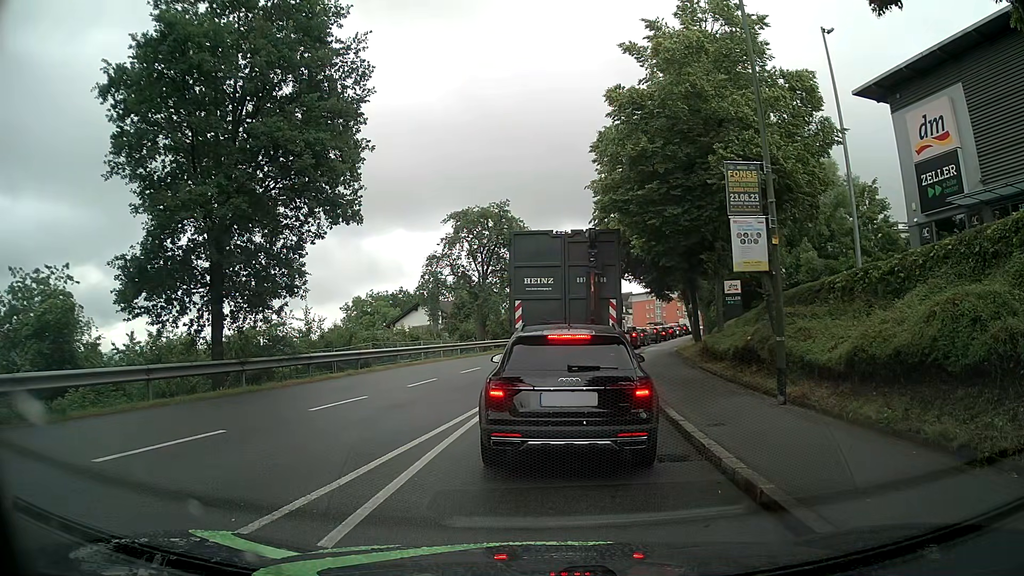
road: tertiary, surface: asphalt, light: Day
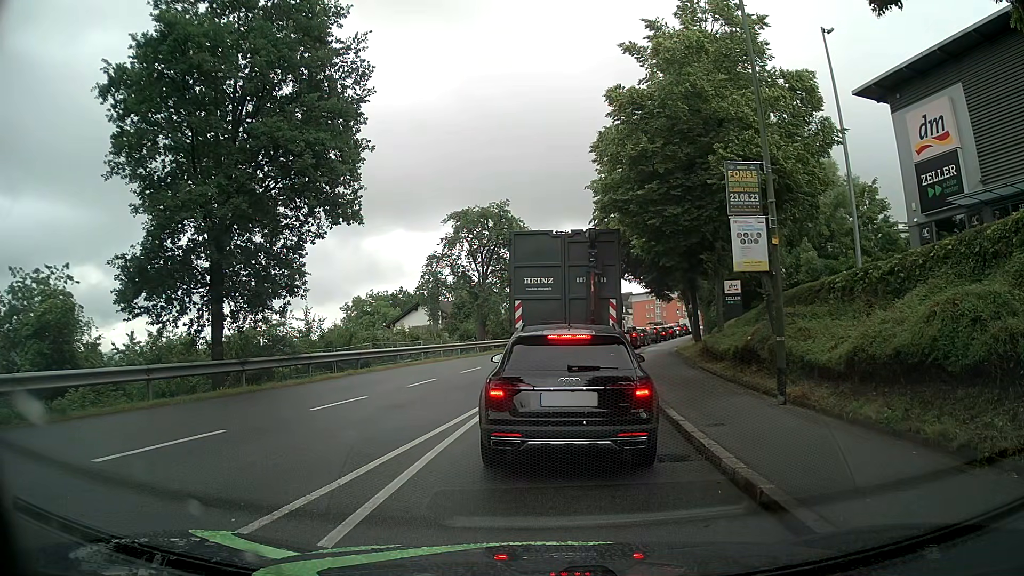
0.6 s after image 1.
(0.0, 0.0) m; 0°
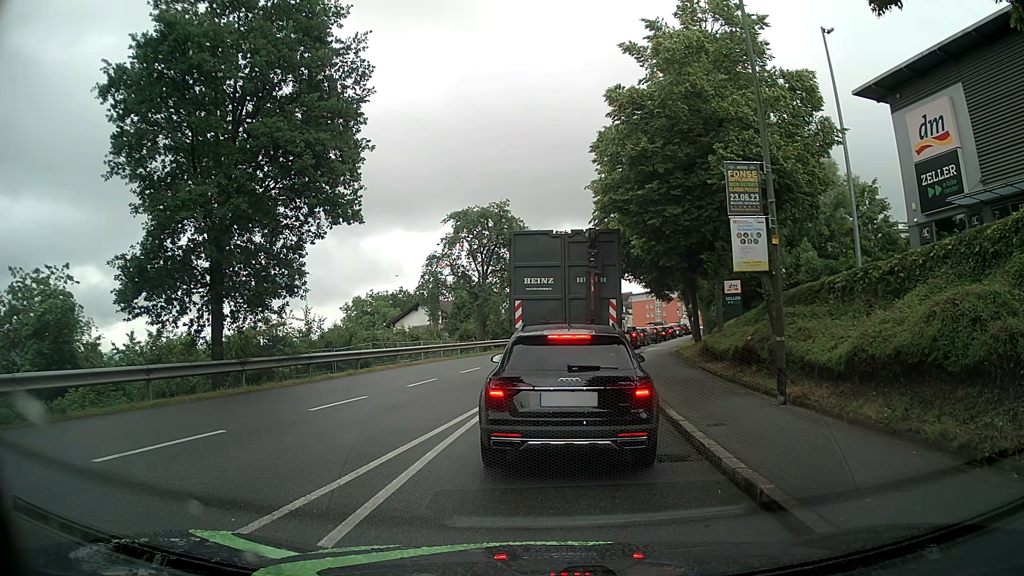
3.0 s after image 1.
(0.0, 0.0) m; 0°
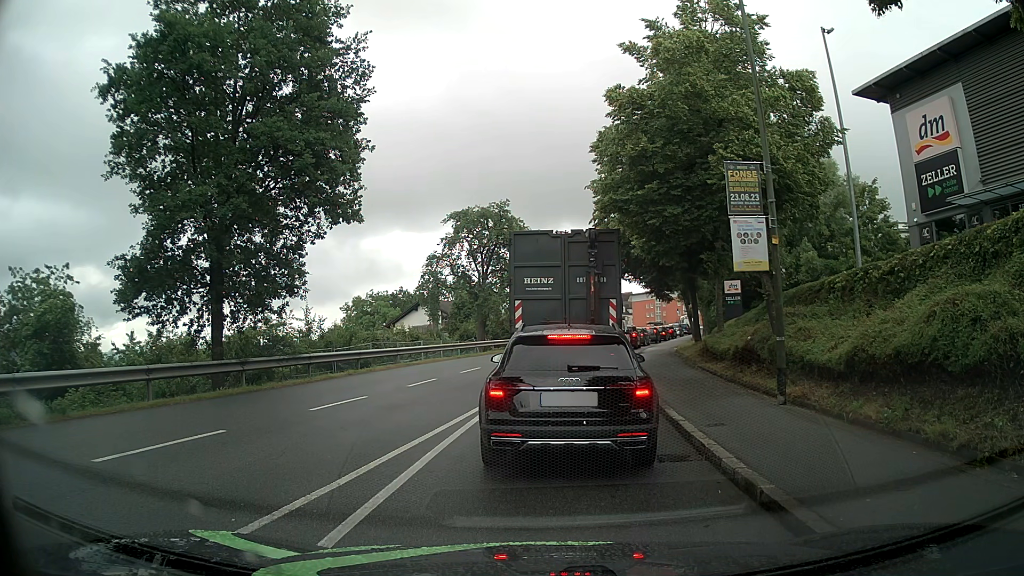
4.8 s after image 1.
(0.0, 0.0) m; 0°
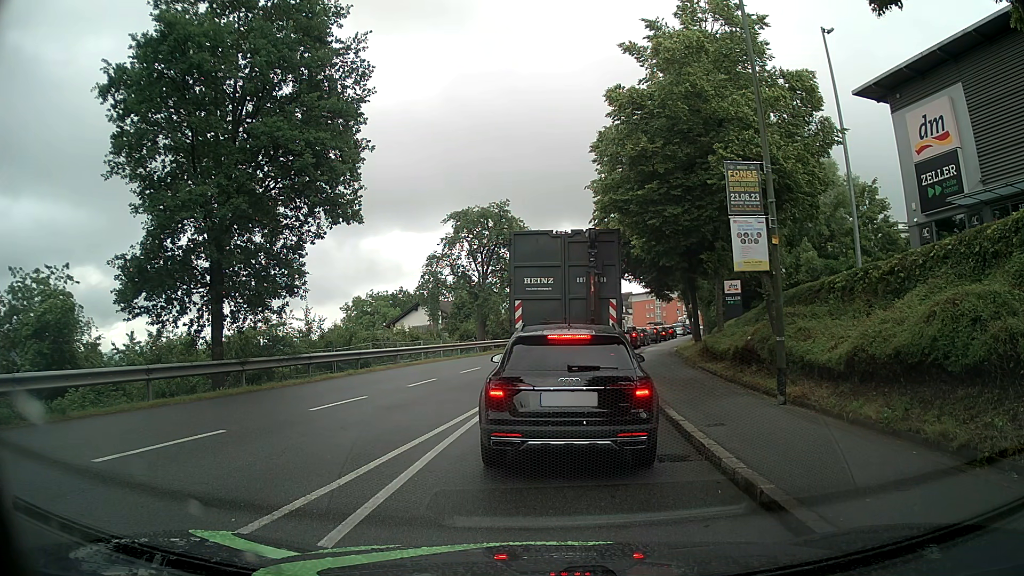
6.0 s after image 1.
(0.0, 0.0) m; 0°
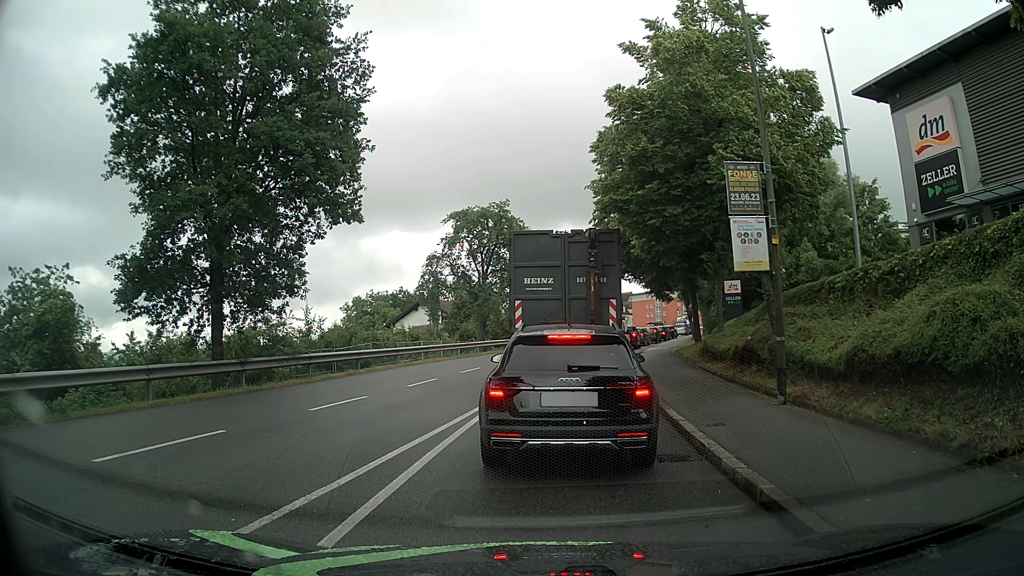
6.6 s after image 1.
(0.0, 0.0) m; 0°
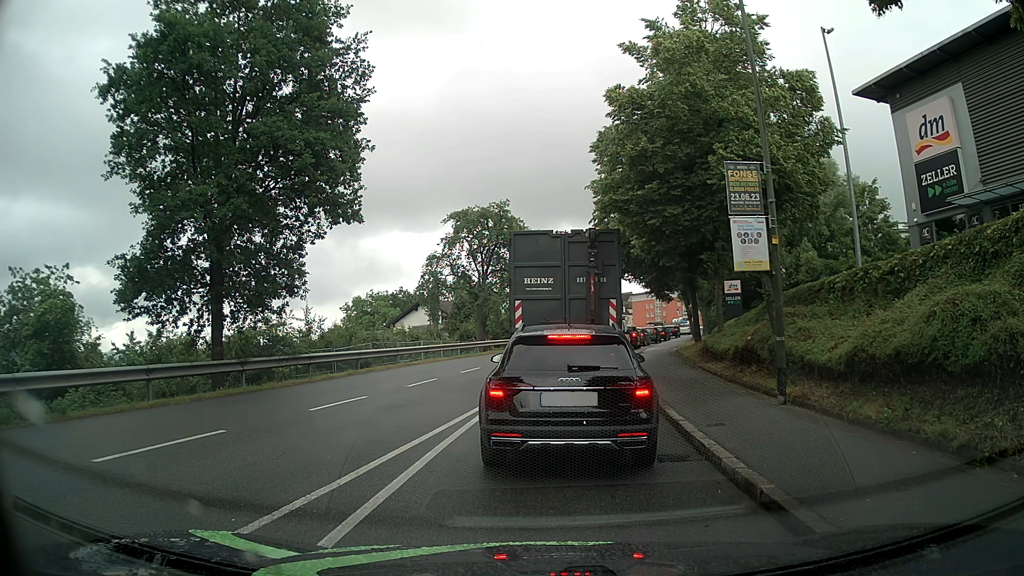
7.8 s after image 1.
(0.0, 0.0) m; 0°
